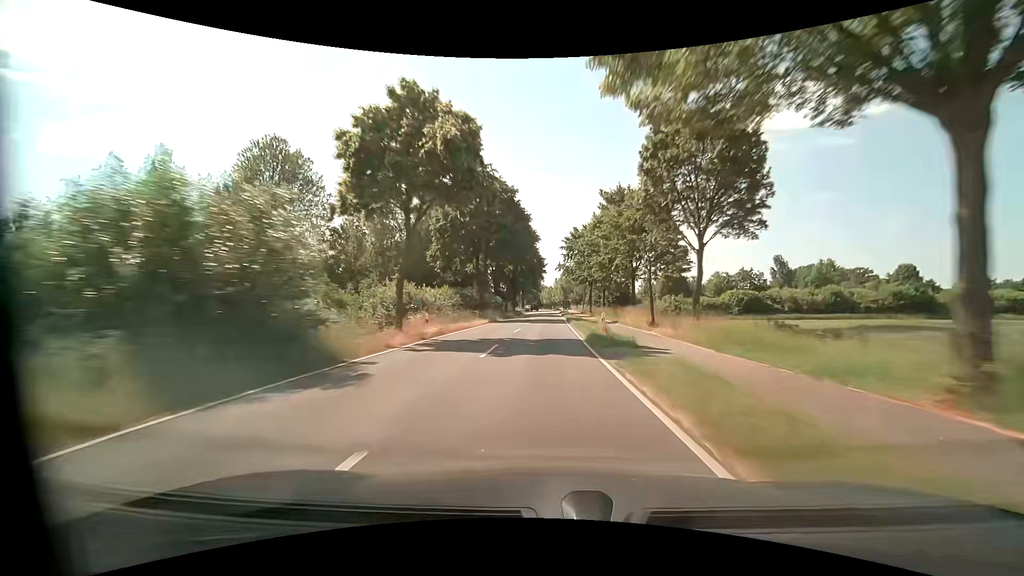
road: tertiary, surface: asphalt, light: Day
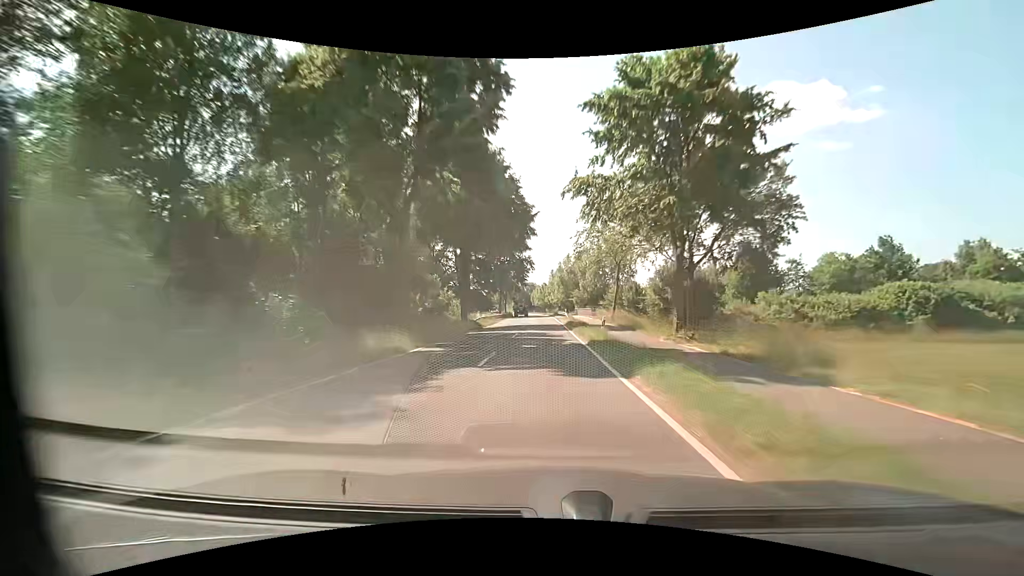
(+0.2, +50.3) m; +1°
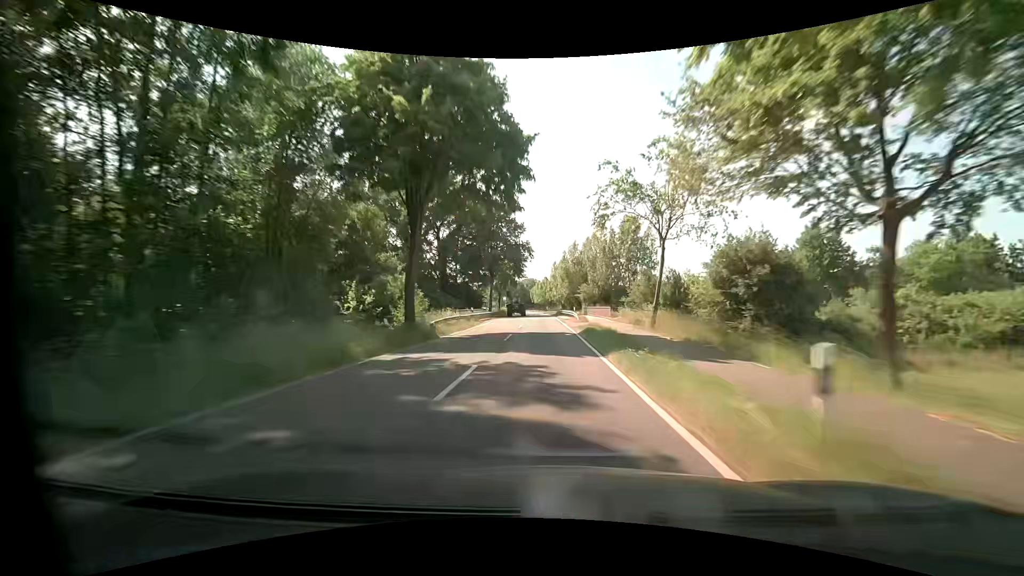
(0.0, +16.7) m; 0°
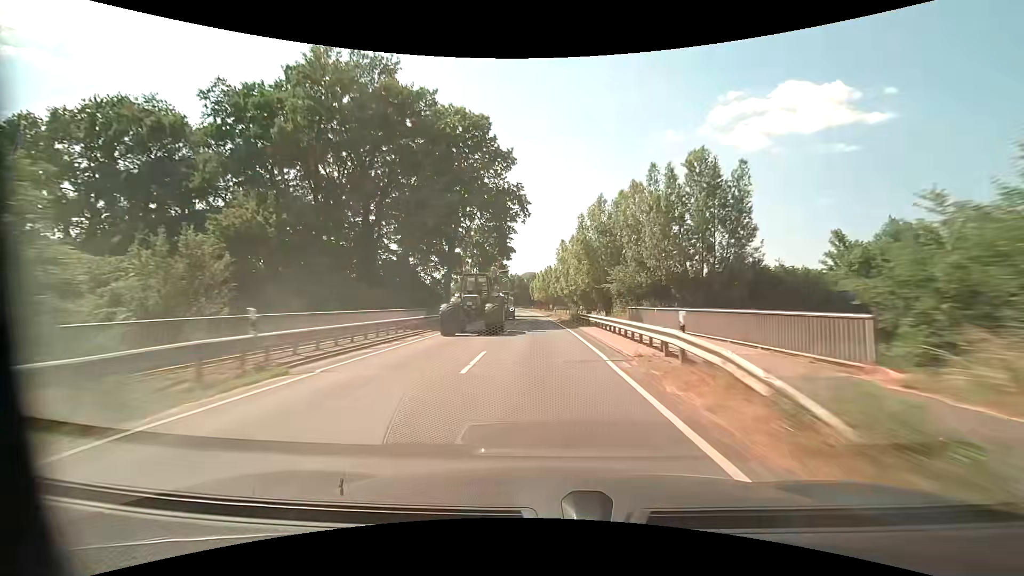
(0.0, +33.5) m; 0°
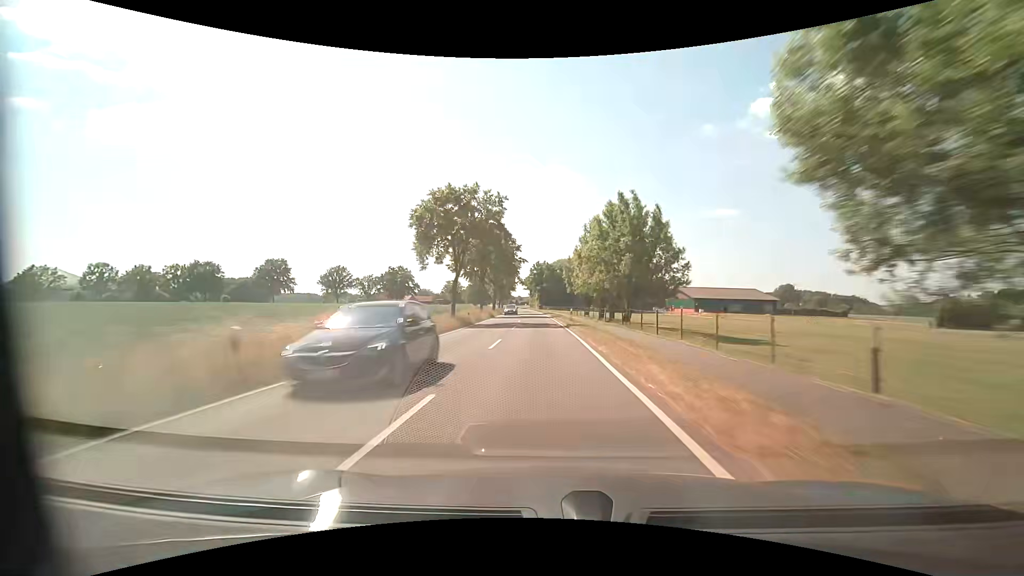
(-1.7, +67.0) m; -4°
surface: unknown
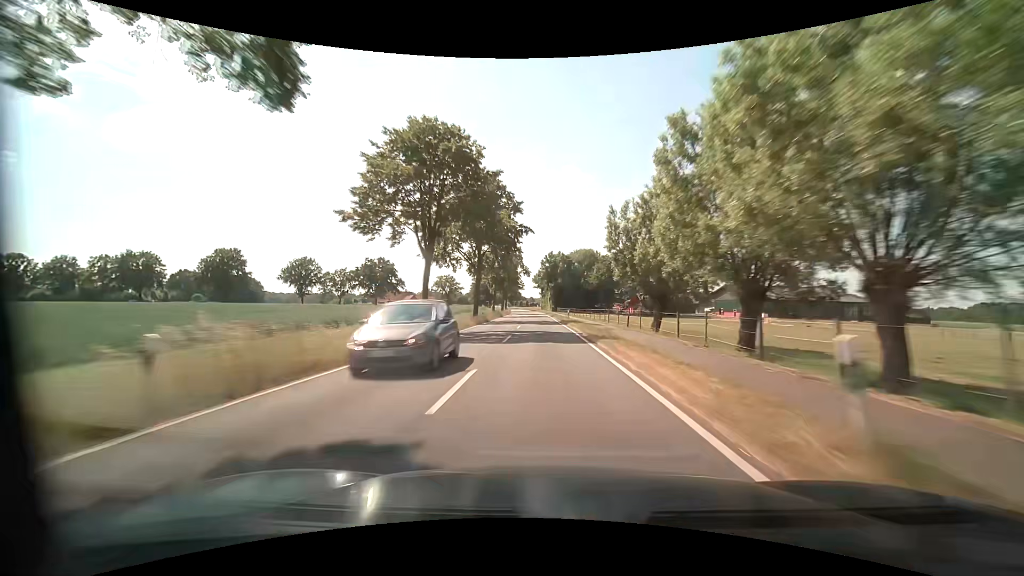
(-0.4, +33.5) m; -1°
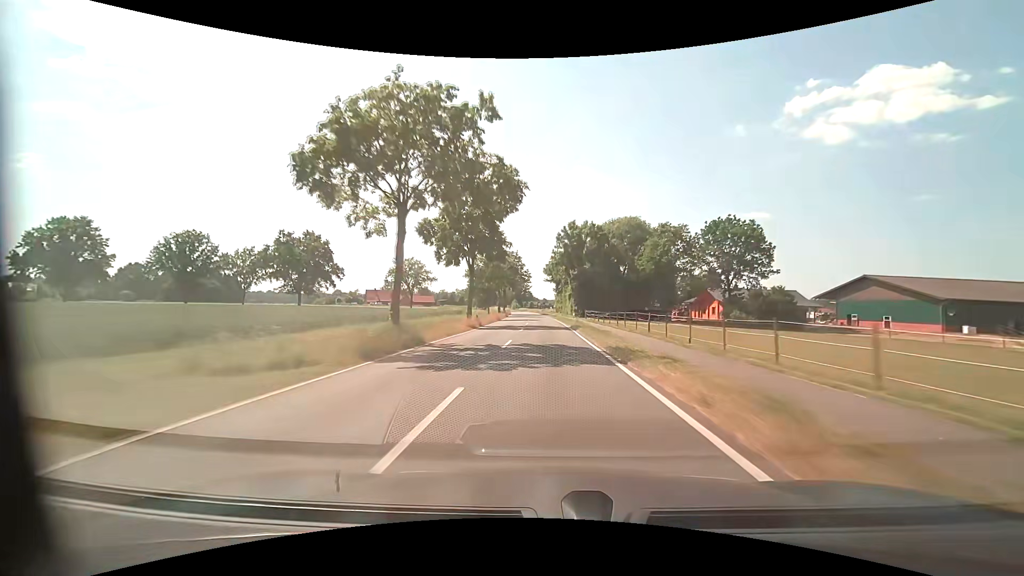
(-0.7, +50.3) m; -2°
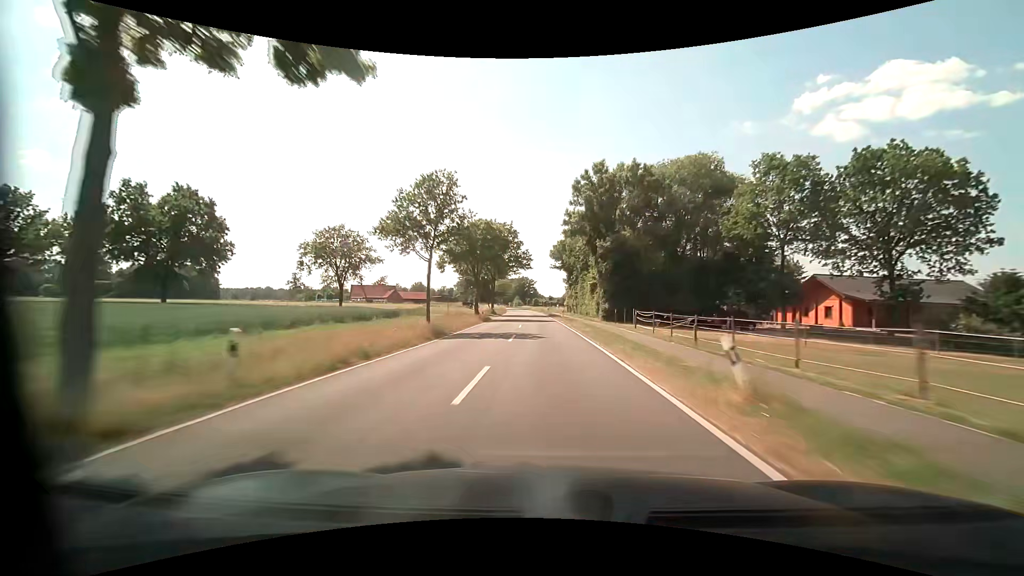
(-0.1, +33.6) m; 0°
(0, +10) (0, +20) (0, +30) (0, +40) (-1, +50) (-1, +60) (-2, +70) (-2, +80) (-3, +90) (-3, +100) m
